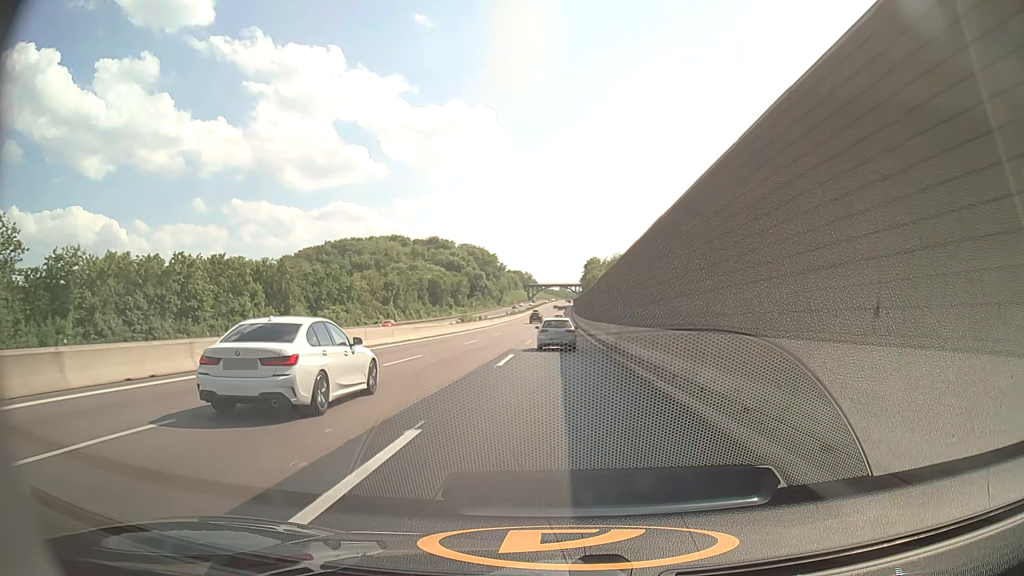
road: motorway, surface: asphalt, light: Day
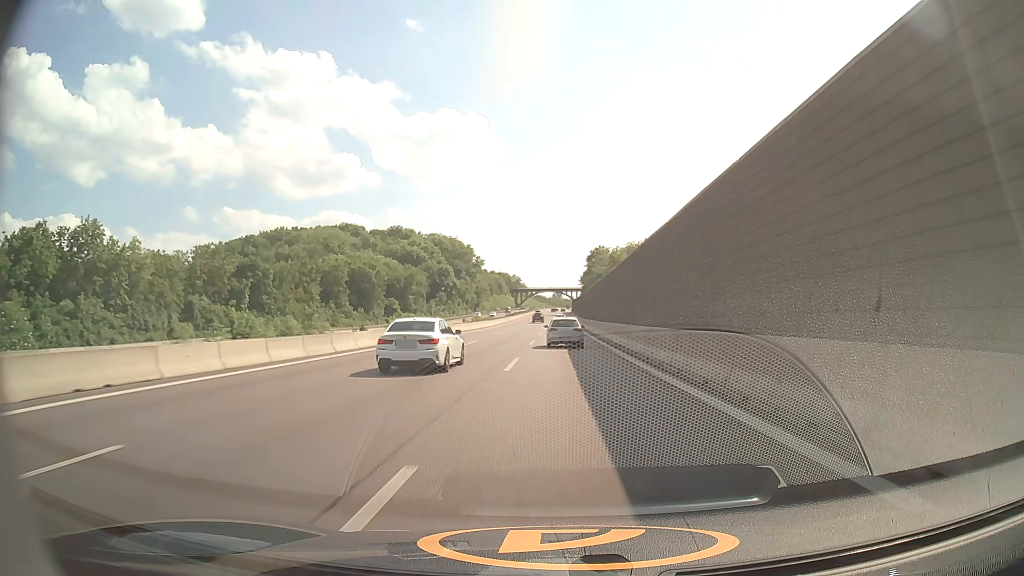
(+0.2, +73.5) m; 0°
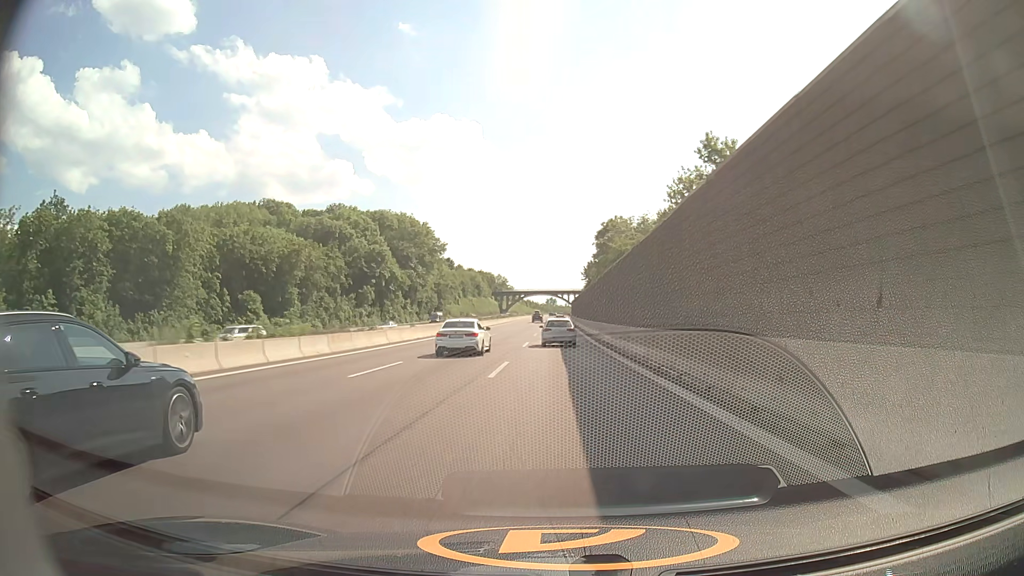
(+0.8, +73.3) m; +1°
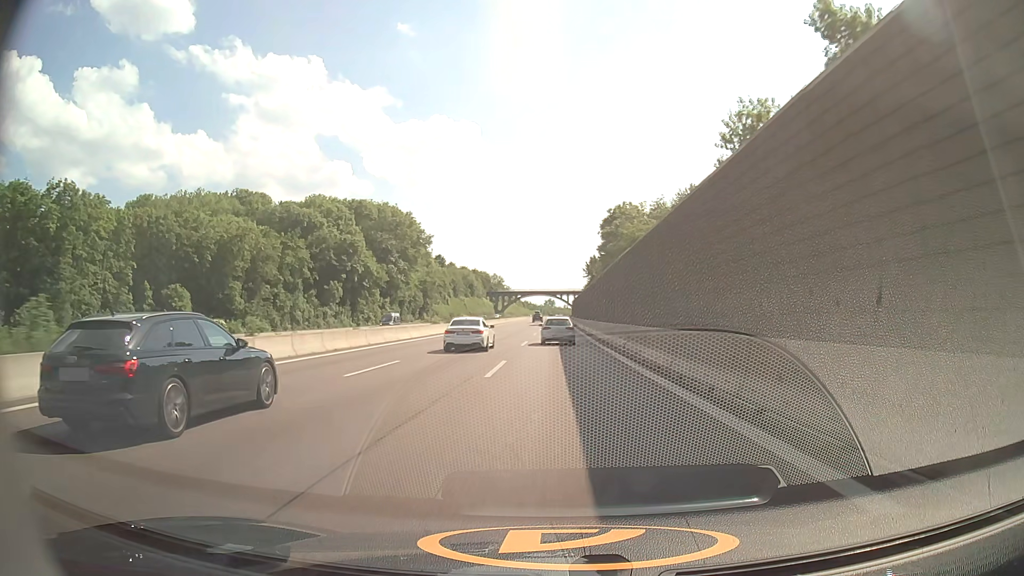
(0.0, +18.3) m; 0°
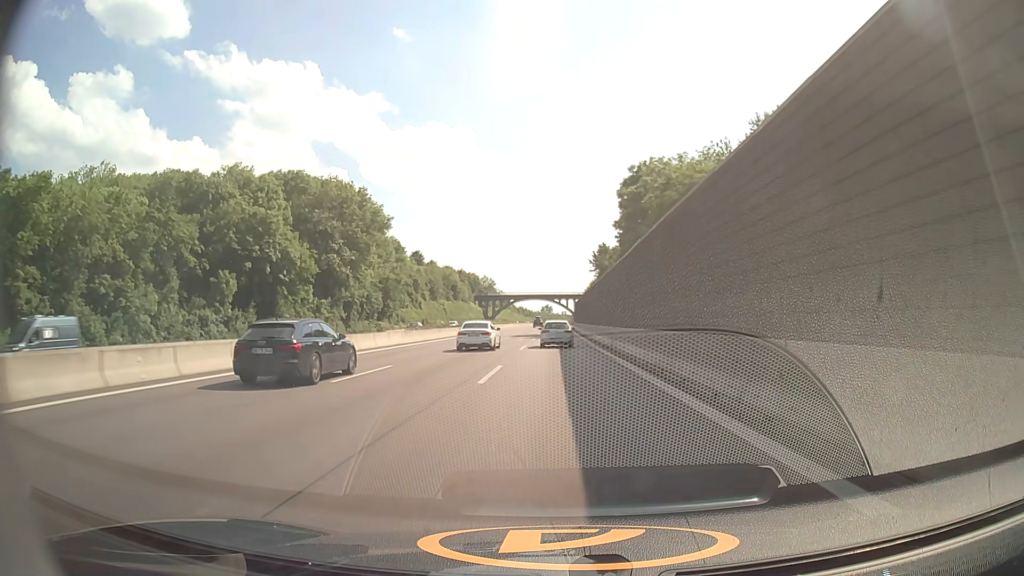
(0.0, +36.7) m; 0°
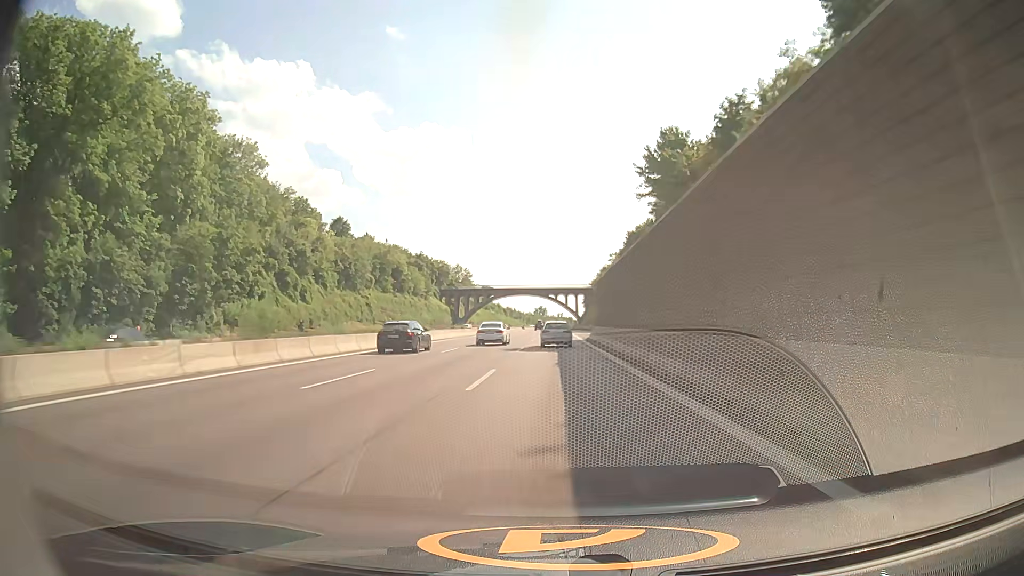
(+0.2, +73.3) m; 0°
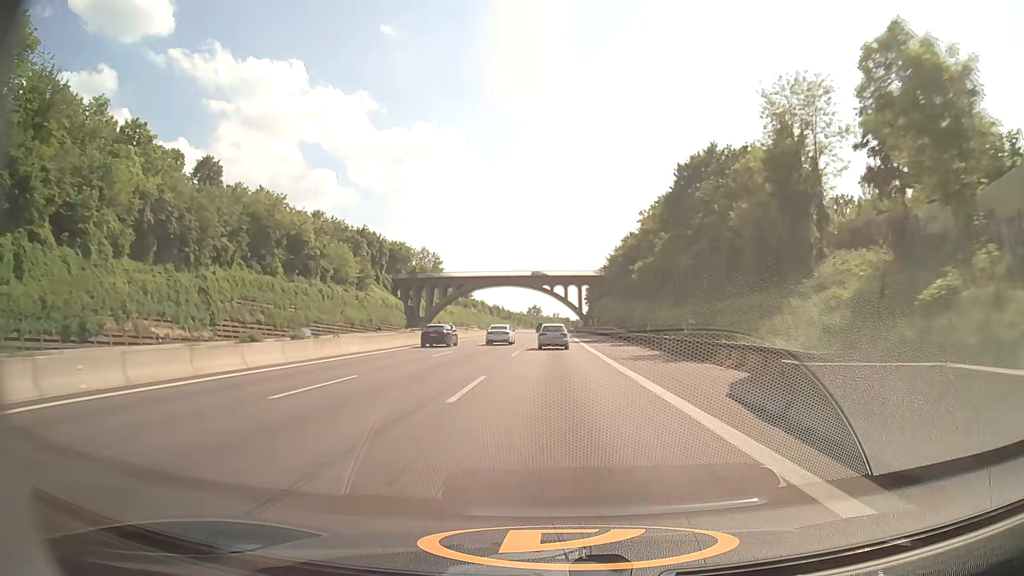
(+0.2, +55.3) m; 0°
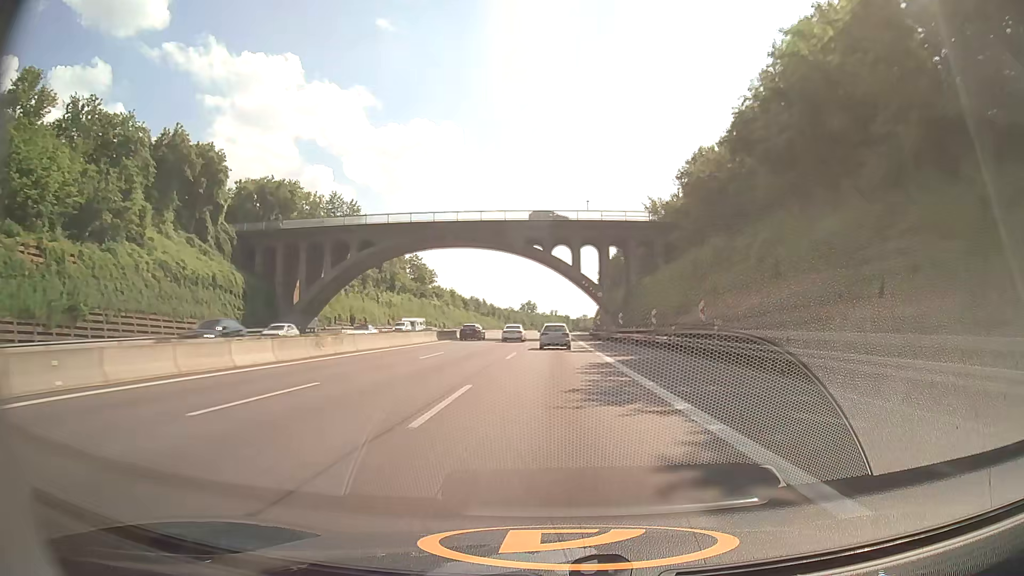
(+0.1, +74.8) m; 0°
(0, +10) (0, +20) (0, +30) (0, +40) (0, +50) (0, +60) (0, +70) (0, +80) (+1, +90) (+1, +100) m
